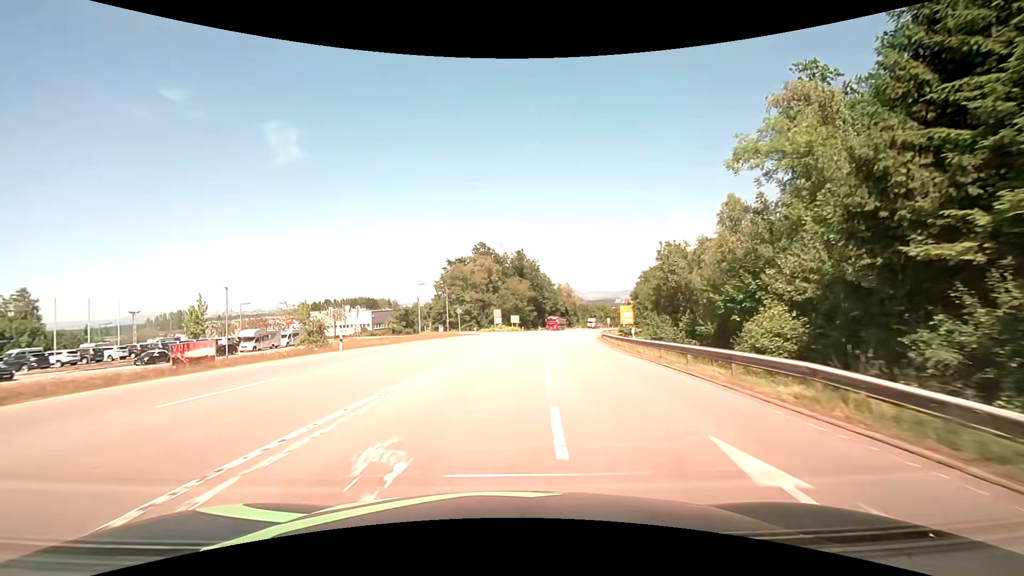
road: secondary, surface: asphalt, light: Day
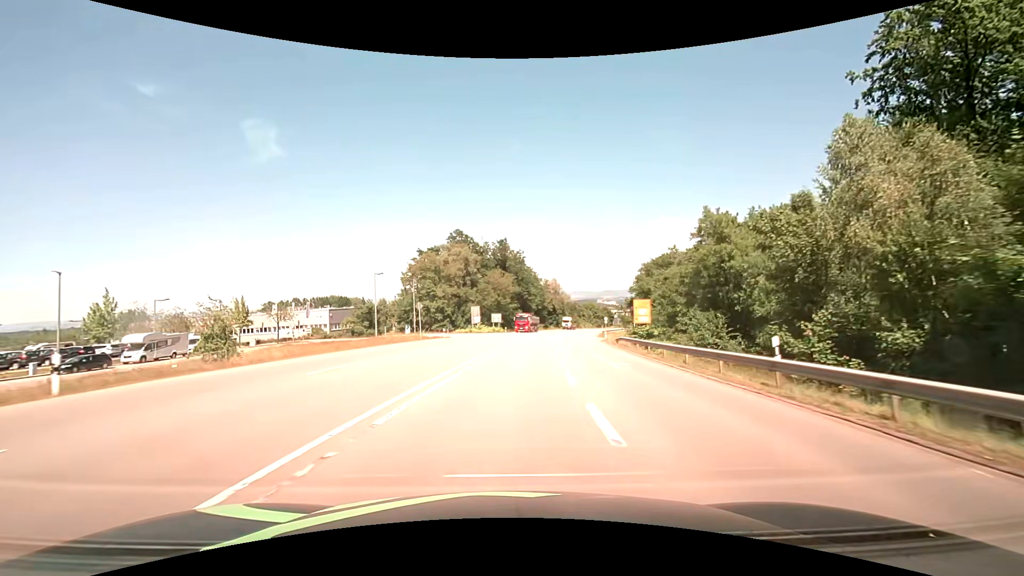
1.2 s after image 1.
(+0.4, +16.9) m; +2°
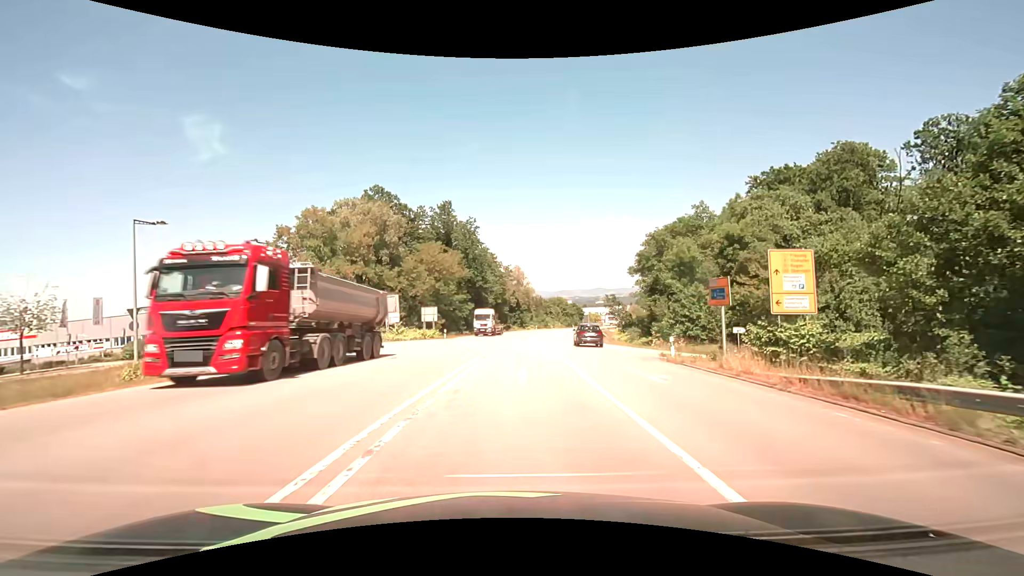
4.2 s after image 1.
(+1.7, +35.2) m; +6°
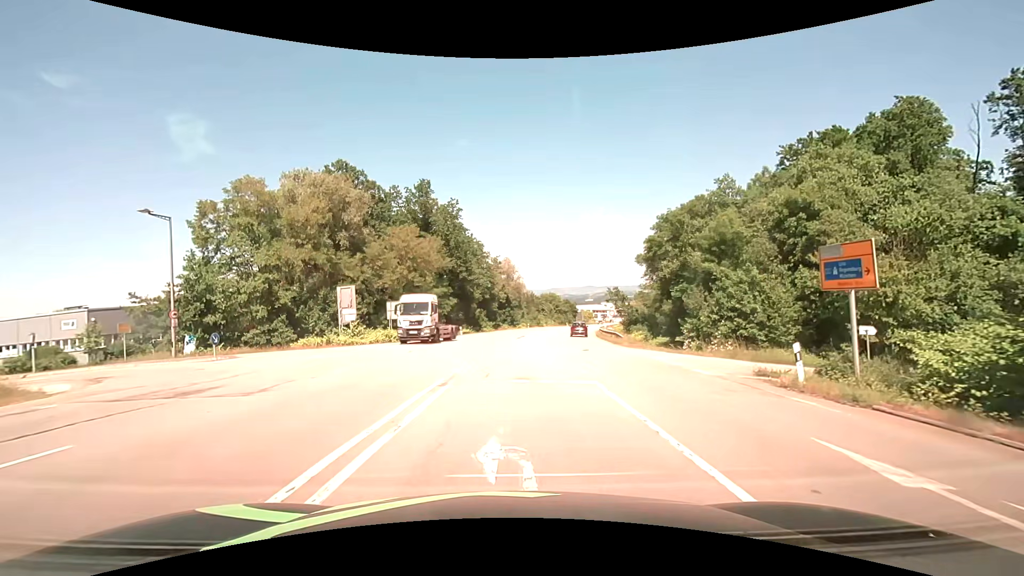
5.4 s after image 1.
(+0.1, +10.9) m; 0°
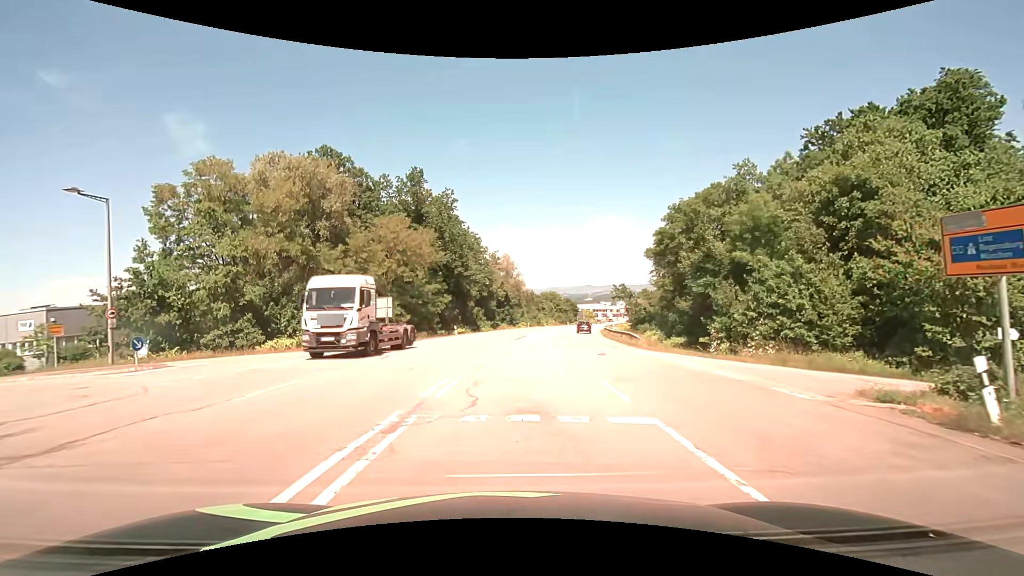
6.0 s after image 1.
(+0.1, +4.9) m; +1°
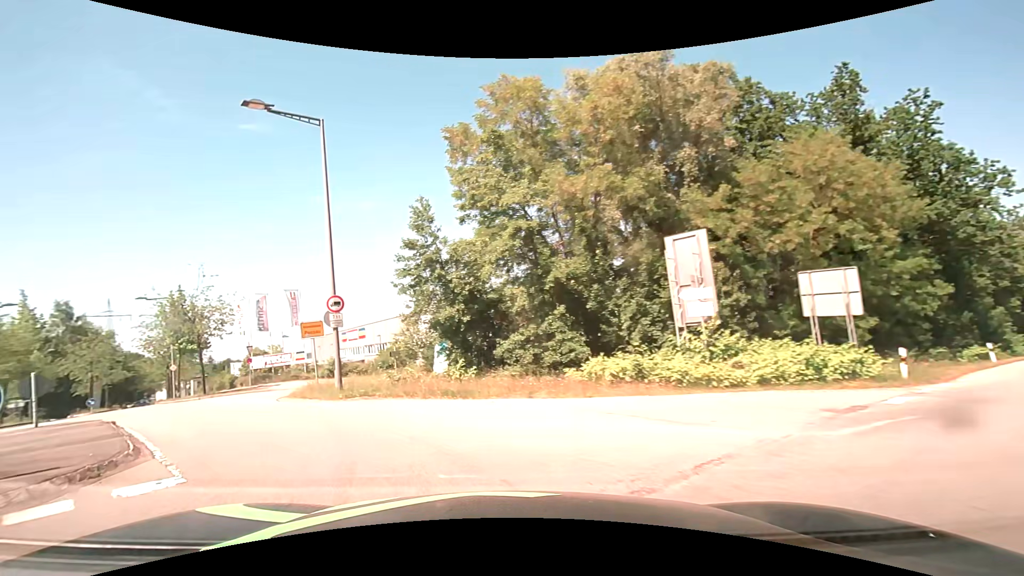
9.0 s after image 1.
(-5.1, +19.8) m; -44°
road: residential
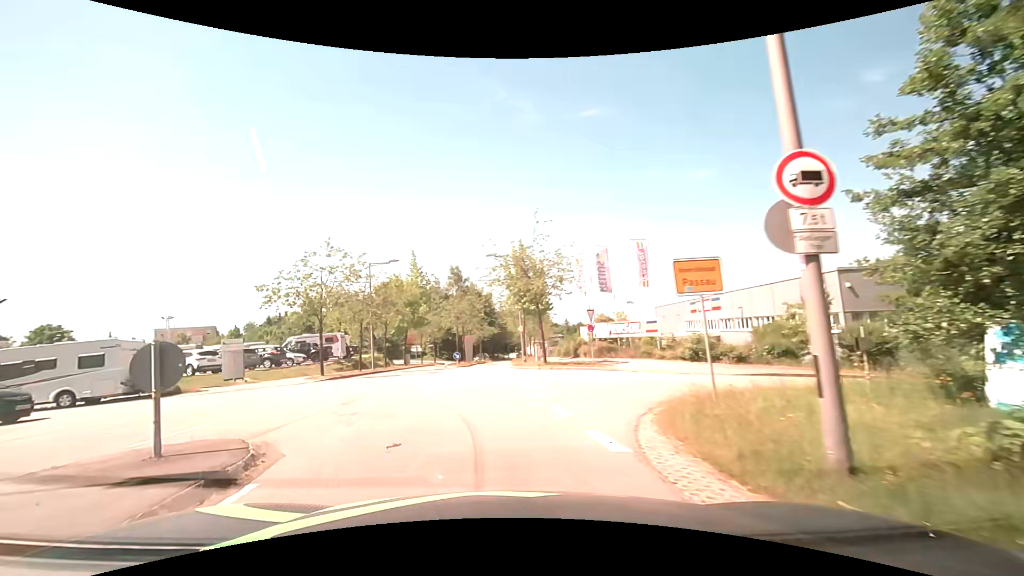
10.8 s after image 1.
(-3.9, +11.3) m; -37°
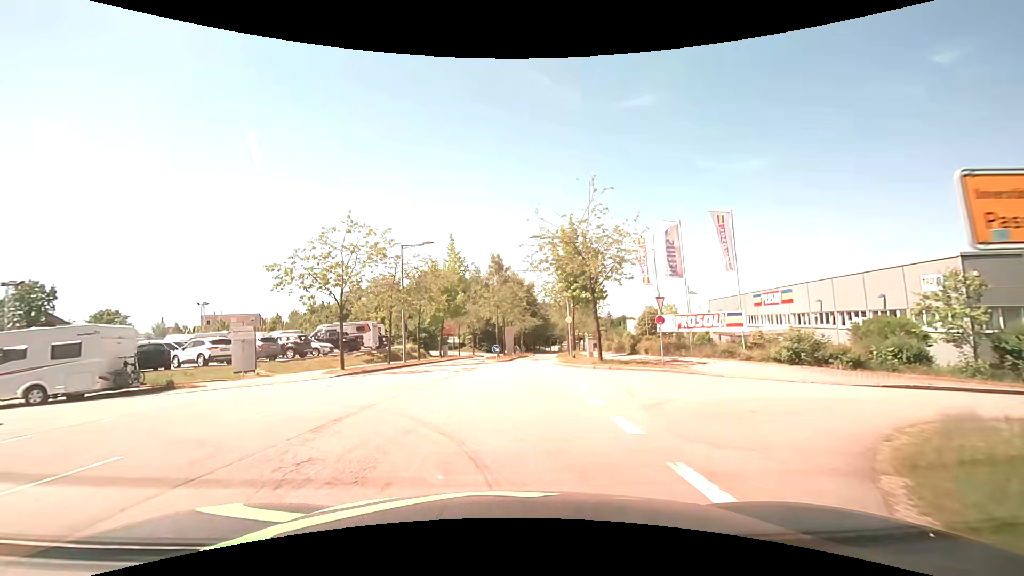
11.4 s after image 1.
(-0.3, +4.8) m; -4°
(0, +10) (0, +20) (+1, +30) (+2, +40) (+3, +50) (+4, +60) (+5, +70) (+7, +80) (+9, +89) (+11, +99) m
